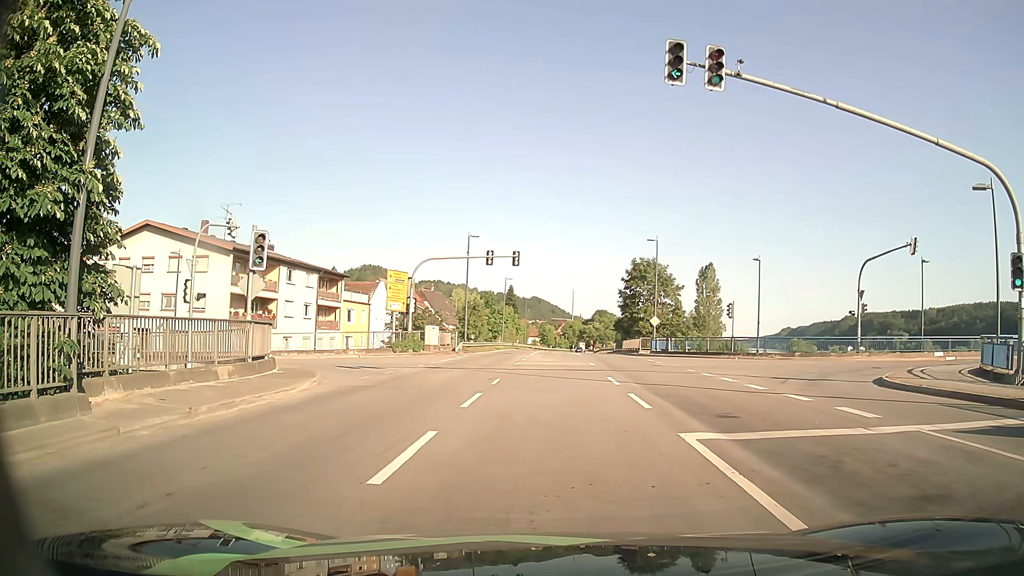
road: primary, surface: asphalt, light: Day
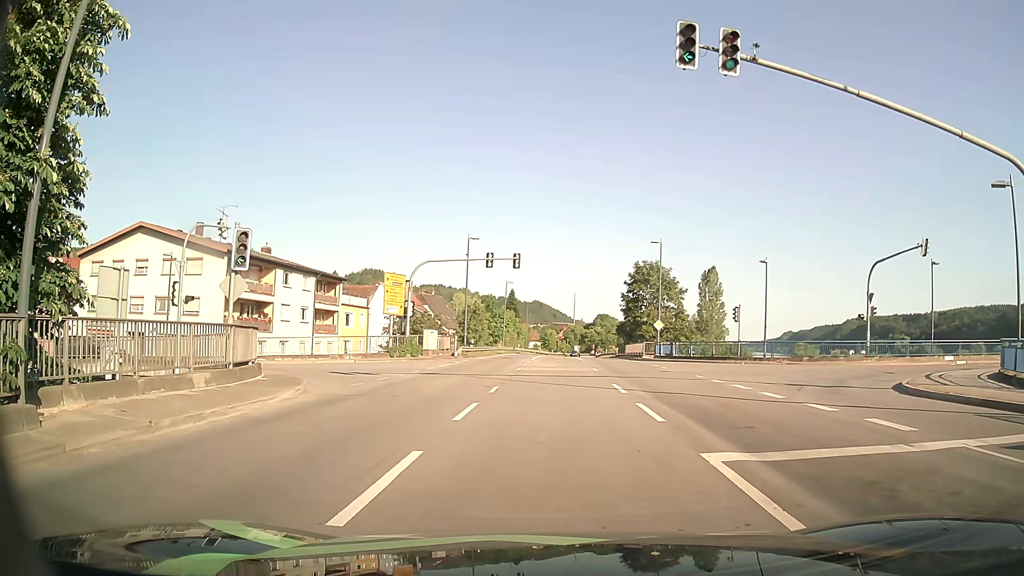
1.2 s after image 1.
(0.0, +1.3) m; -1°
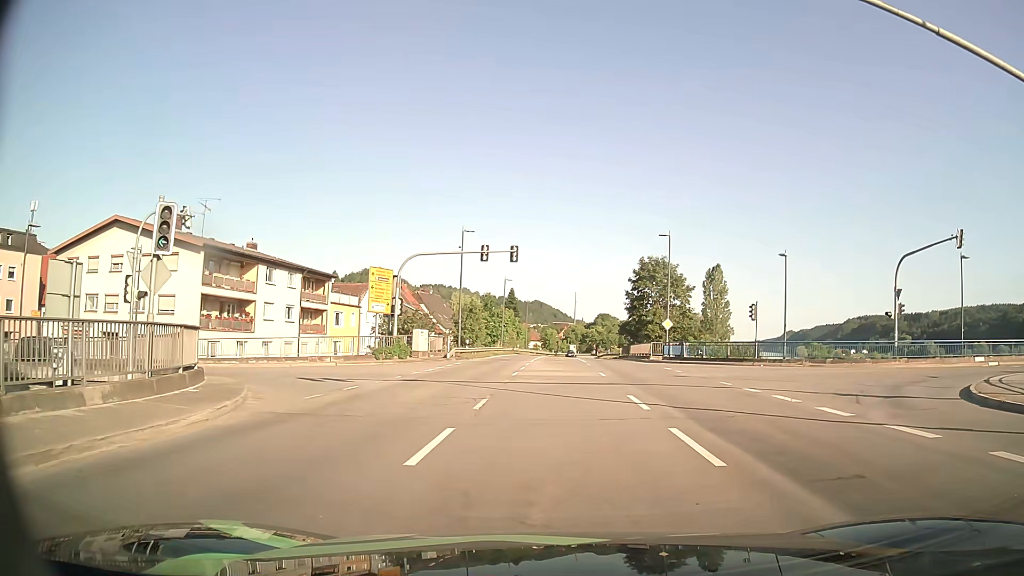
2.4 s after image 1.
(0.0, +4.0) m; 0°
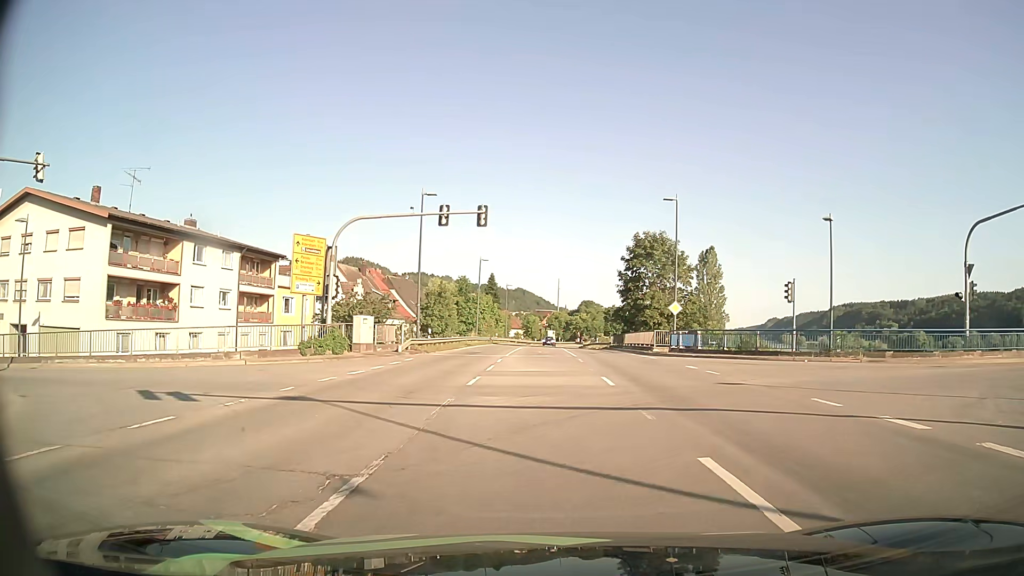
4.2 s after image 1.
(+0.1, +9.4) m; +2°
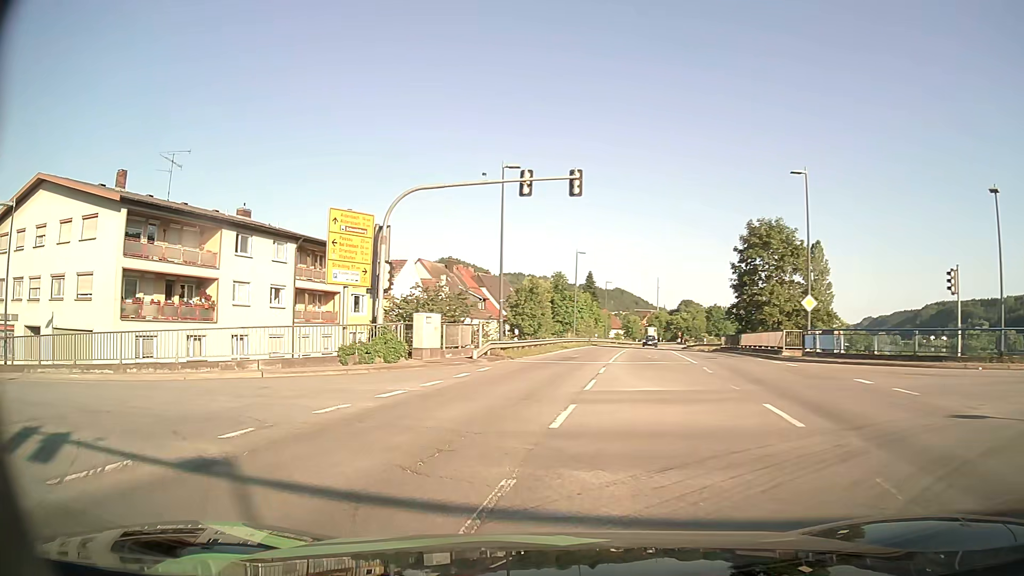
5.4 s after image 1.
(-0.3, +6.8) m; -8°
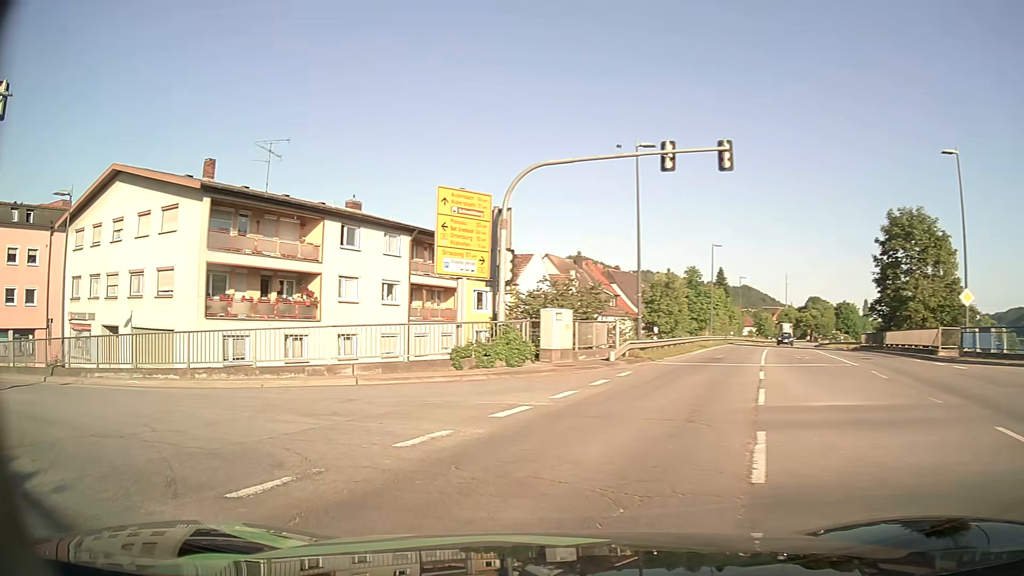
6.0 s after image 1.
(-0.3, +3.3) m; -11°
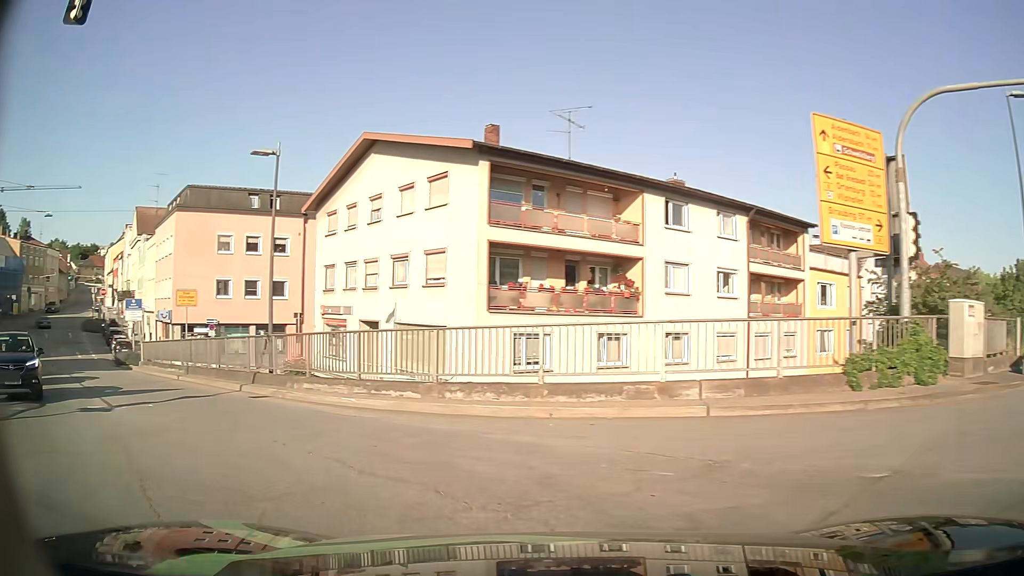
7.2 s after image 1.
(-1.4, +6.4) m; -28°
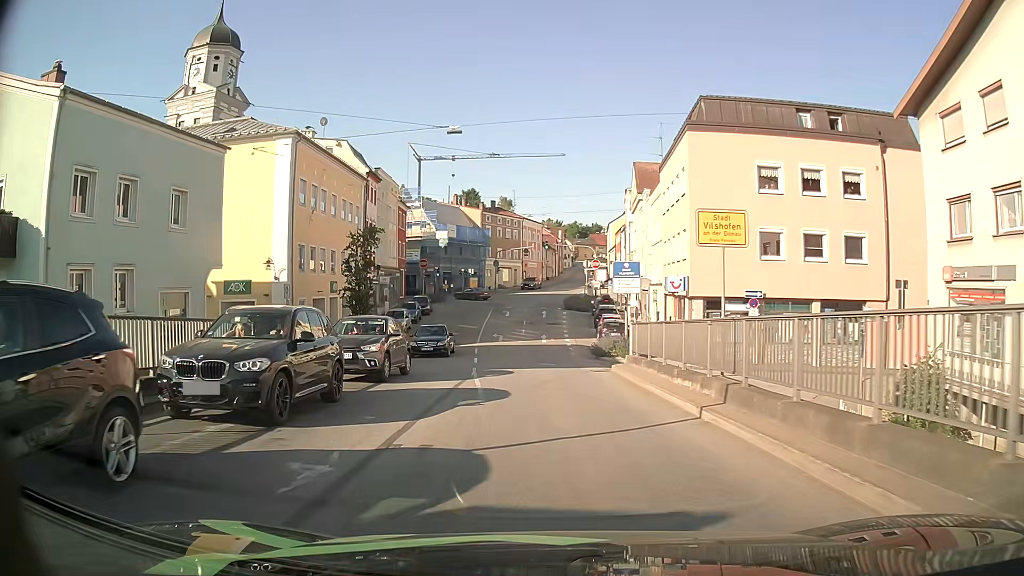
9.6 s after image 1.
(-6.7, +13.8) m; -44°
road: tertiary
(0, +10) (-1, +20) (-1, +30) (0, +40) (0, +50) (0, +60) (0, +70) (+1, +80) (+2, +90) (+4, +100) m
